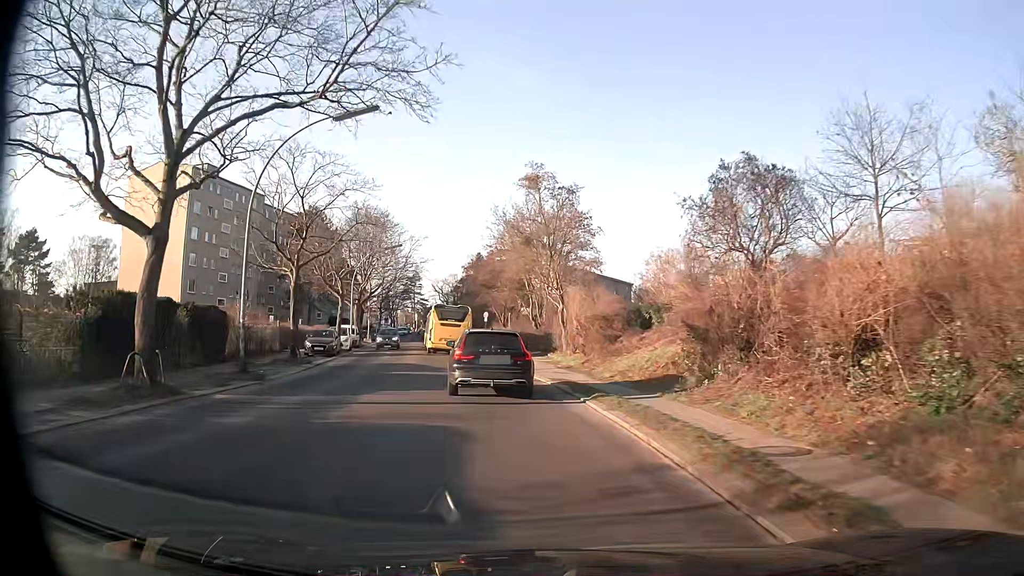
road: tertiary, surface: asphalt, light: Day
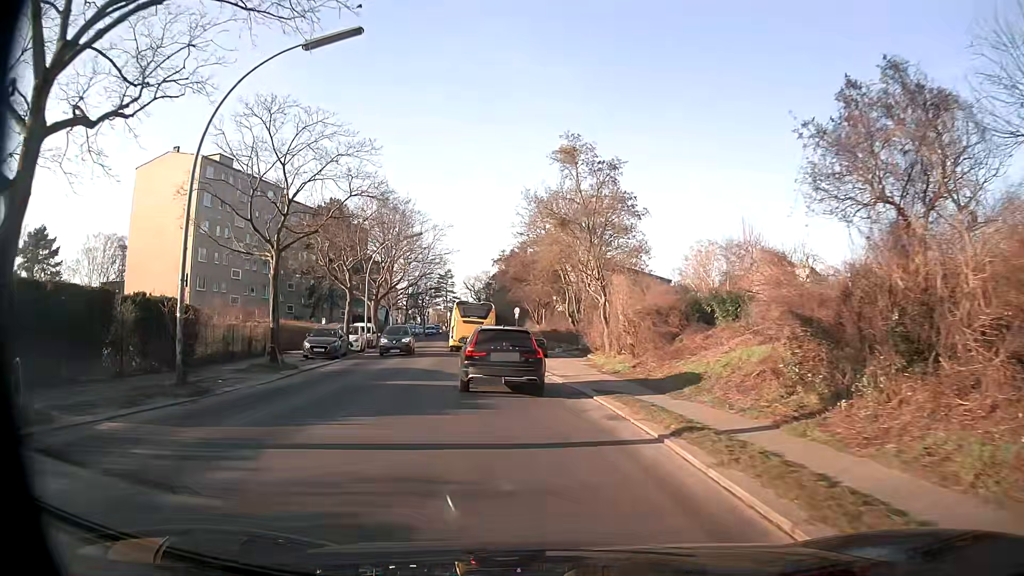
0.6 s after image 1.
(-0.1, +5.5) m; -3°
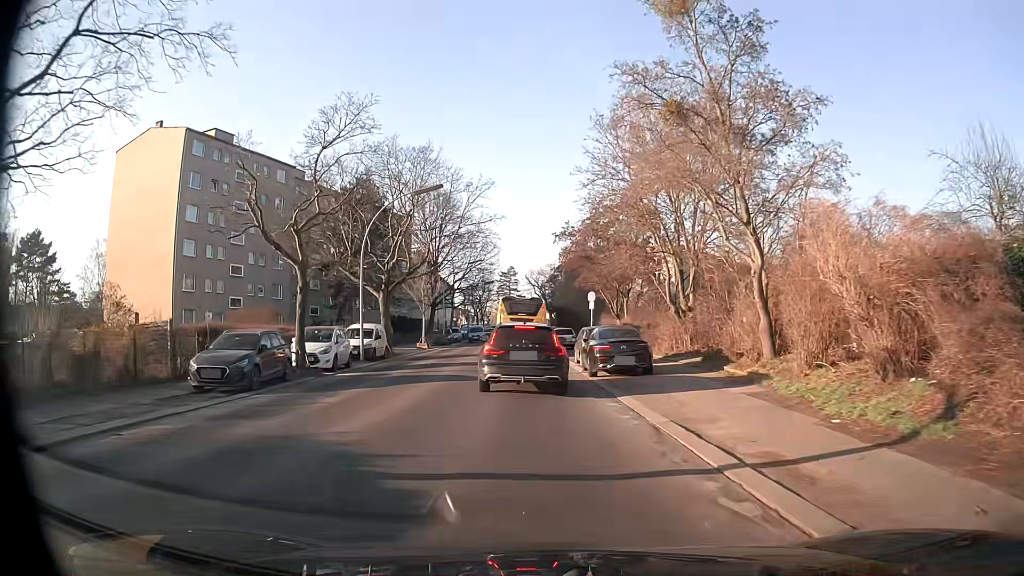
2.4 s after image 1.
(-0.8, +15.9) m; -6°
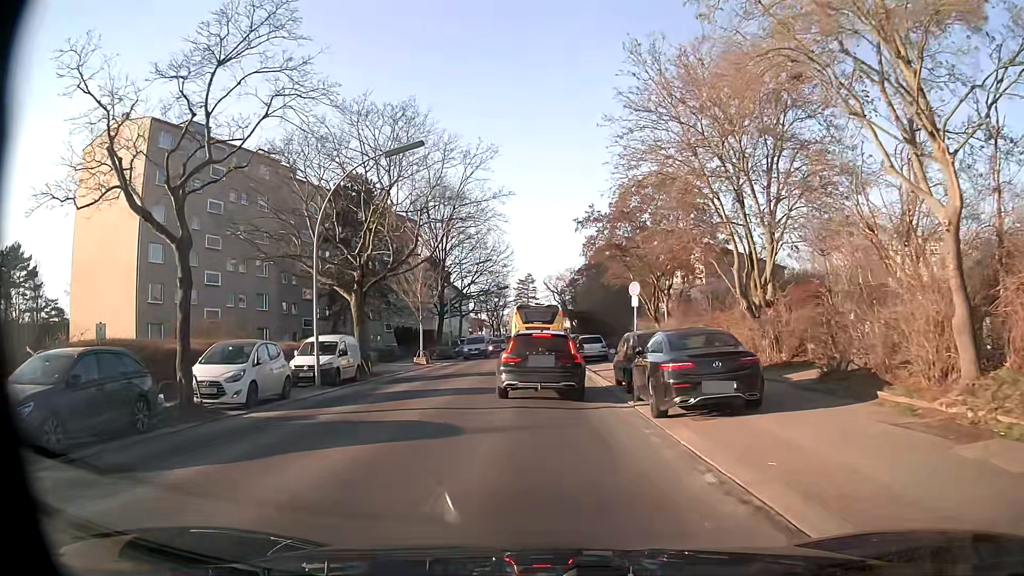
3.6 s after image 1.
(-0.1, +8.5) m; -1°
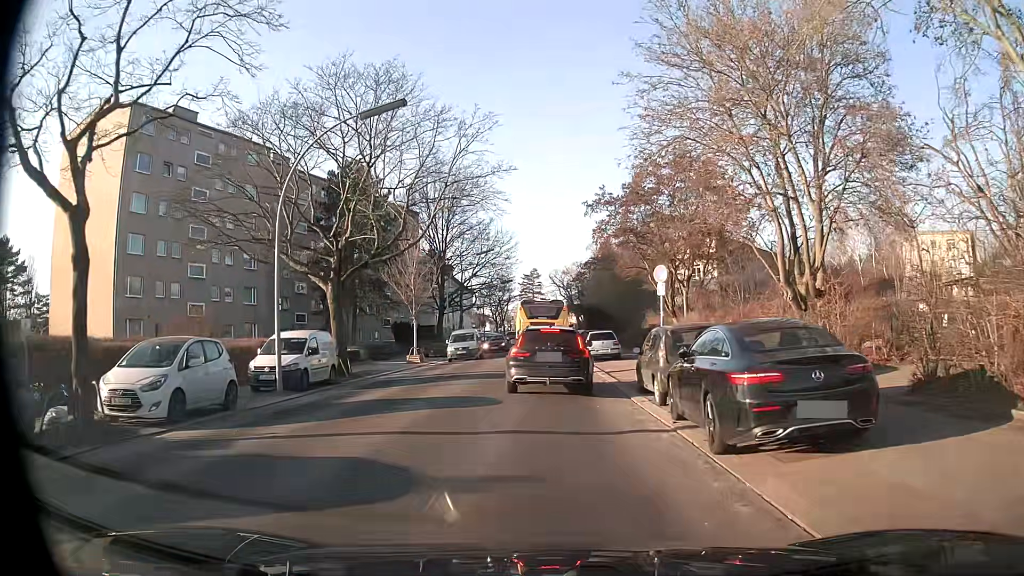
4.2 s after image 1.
(-0.1, +3.7) m; -2°
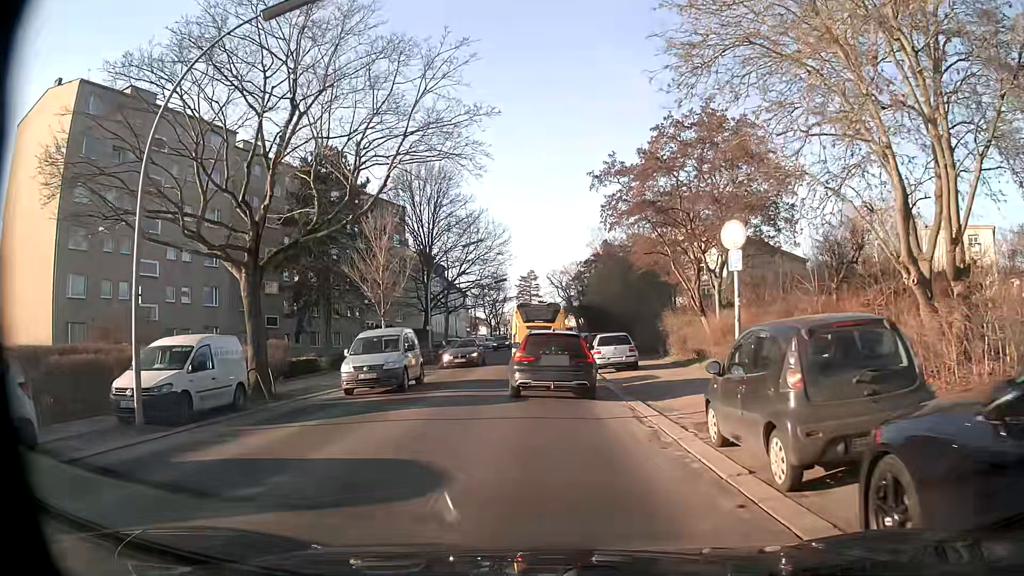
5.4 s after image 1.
(+0.2, +6.9) m; +1°
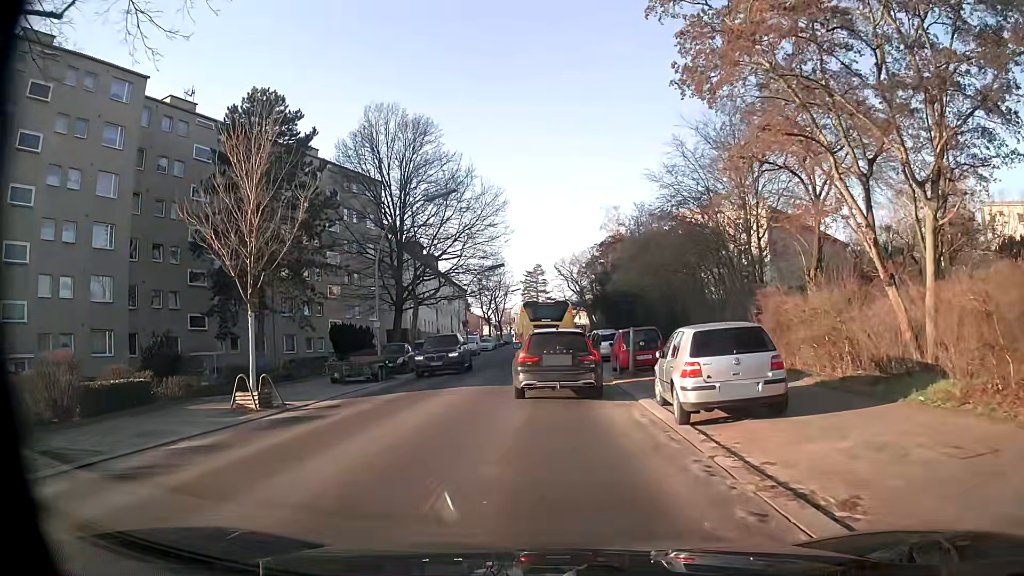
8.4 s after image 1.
(0.0, +15.5) m; -1°
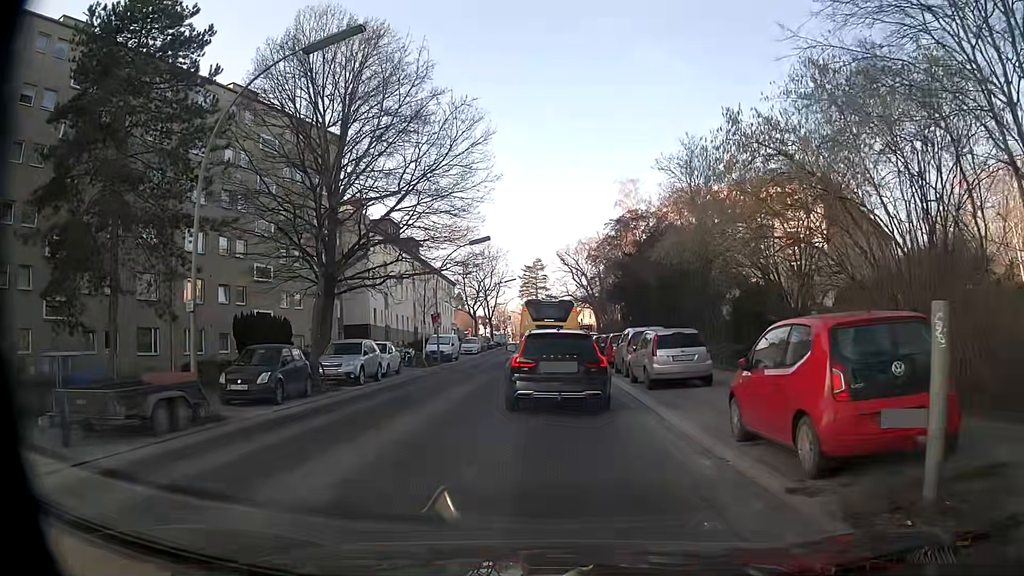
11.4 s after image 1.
(+0.1, +16.1) m; 0°
